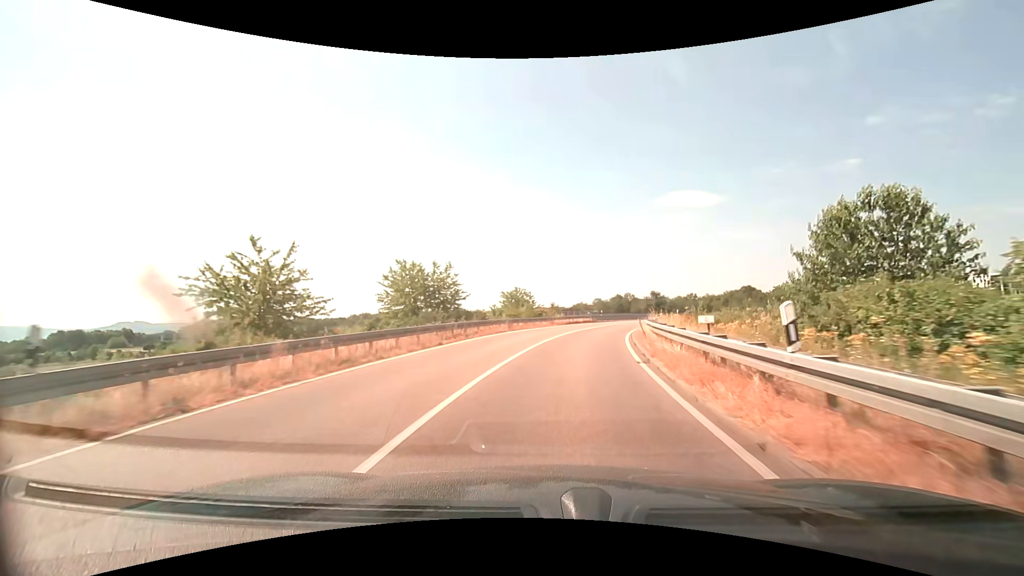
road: trunk_link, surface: asphalt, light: Day
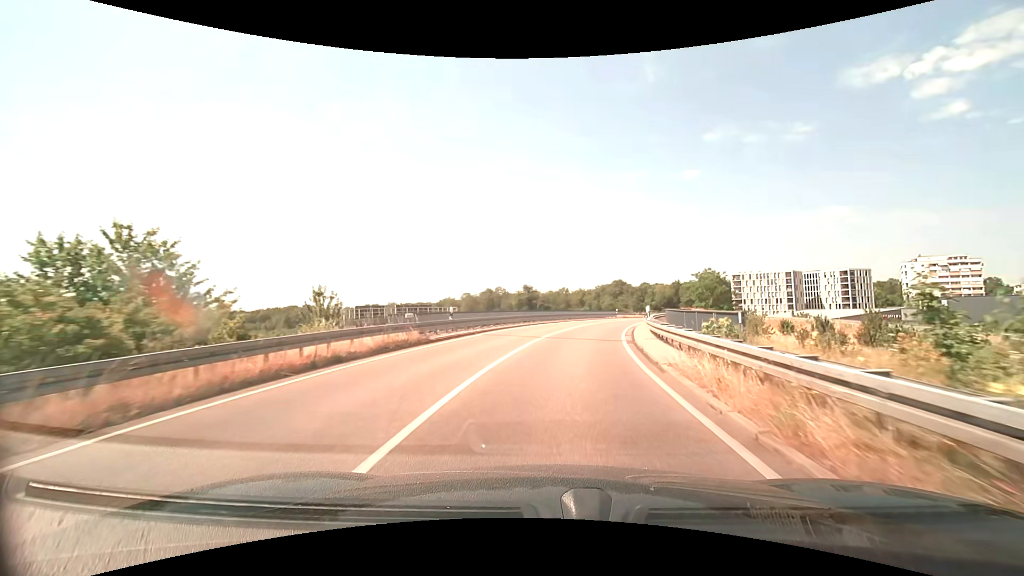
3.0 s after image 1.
(+4.7, +37.1) m; +14°
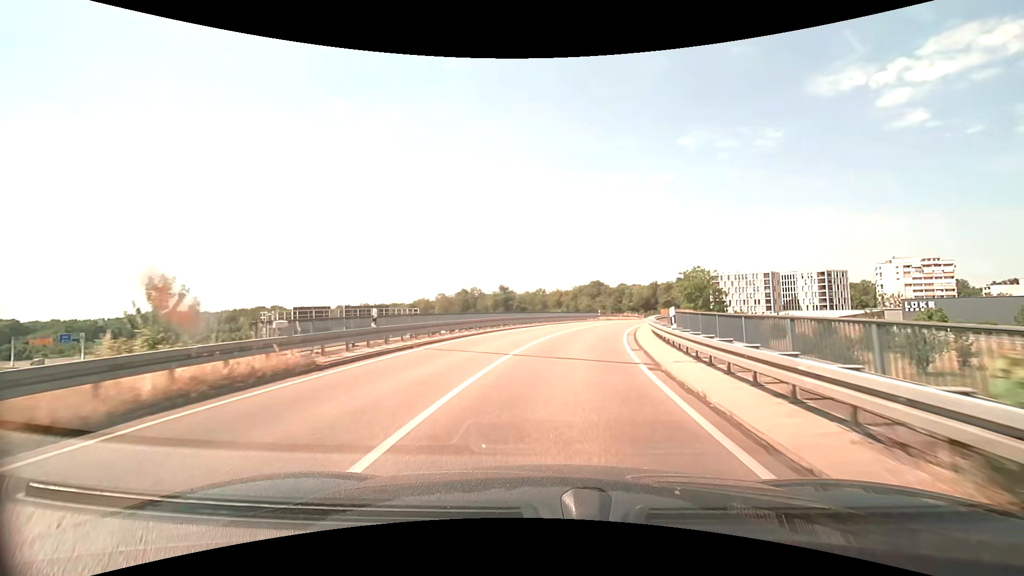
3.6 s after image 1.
(+0.2, +7.6) m; +3°
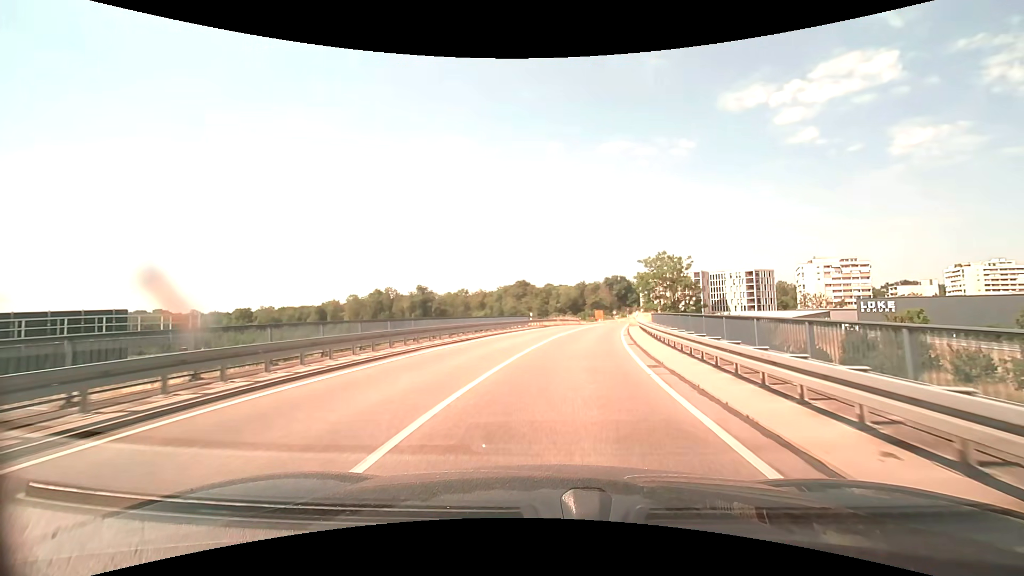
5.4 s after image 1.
(+1.6, +22.9) m; +9°
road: trunk
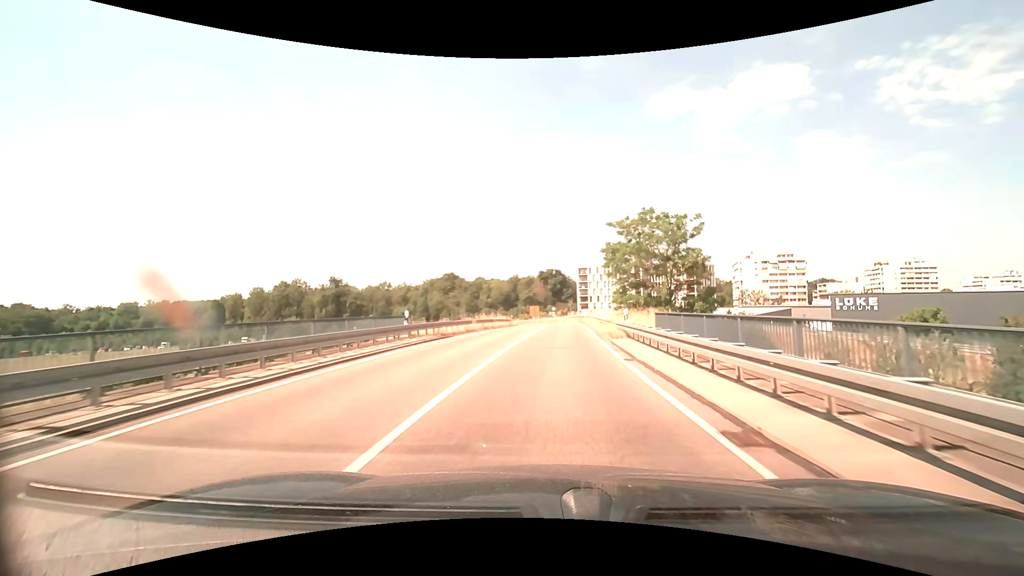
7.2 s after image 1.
(+1.6, +22.8) m; +7°
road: trunk_link
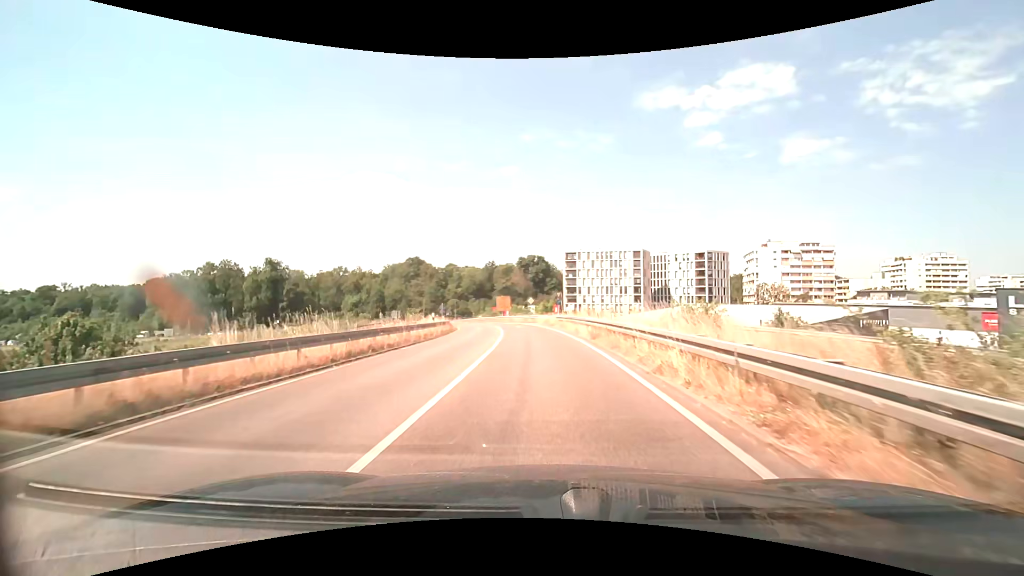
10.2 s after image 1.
(+1.4, +37.4) m; +2°
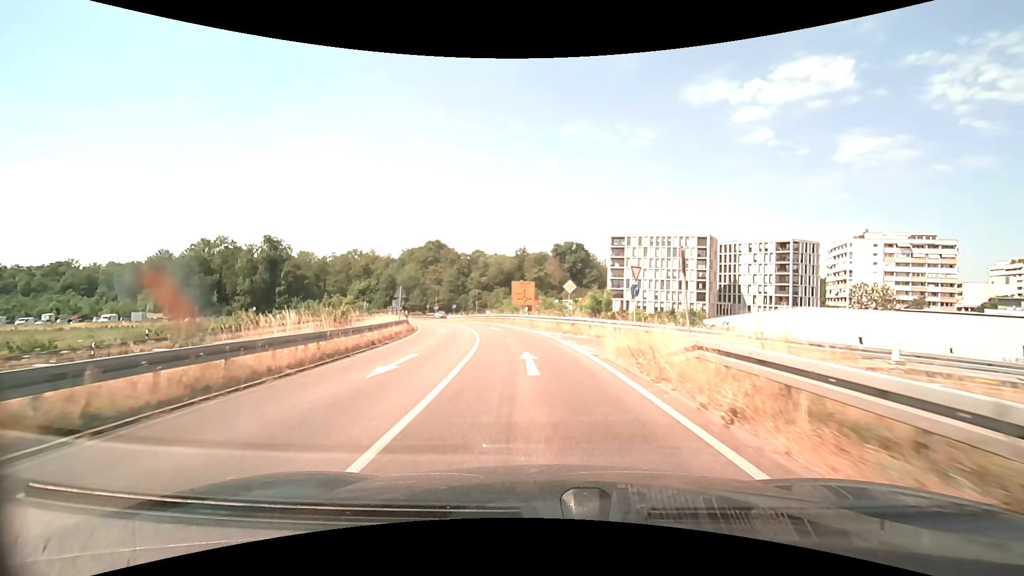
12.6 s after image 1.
(-0.9, +29.2) m; -4°
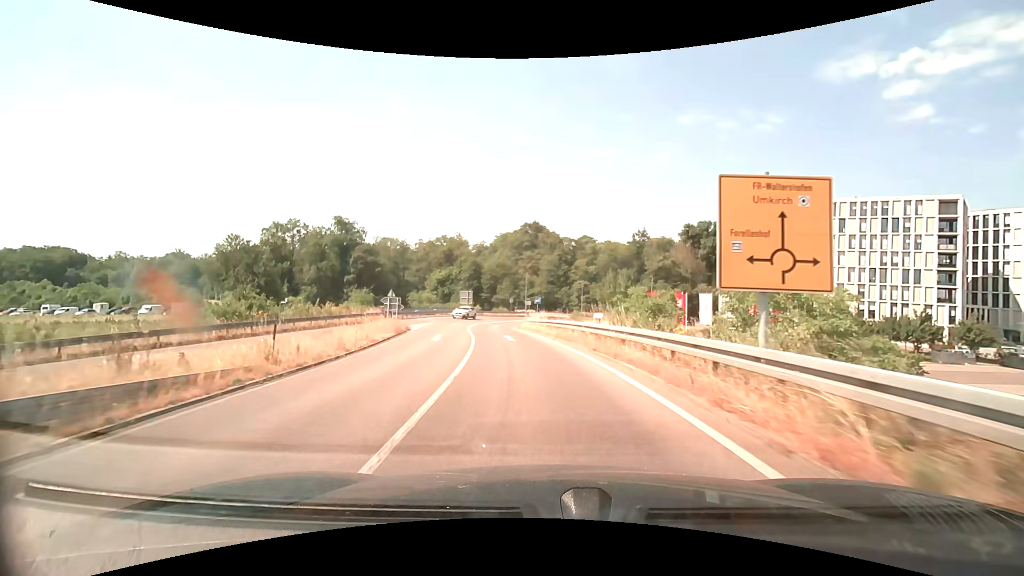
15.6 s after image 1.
(-3.6, +35.6) m; -12°
(0, +10) (-1, +20) (-3, +30) (-4, +40) (-4, +50) (-3, +60) (-1, +70) (+3, +79) (+10, +85) (+19, +88) m
